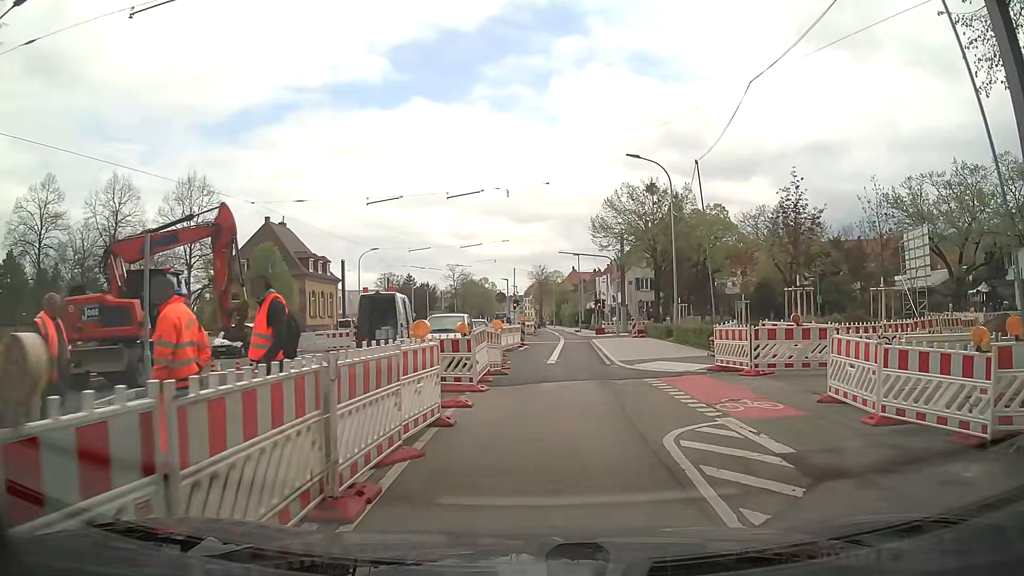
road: secondary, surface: asphalt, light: Day
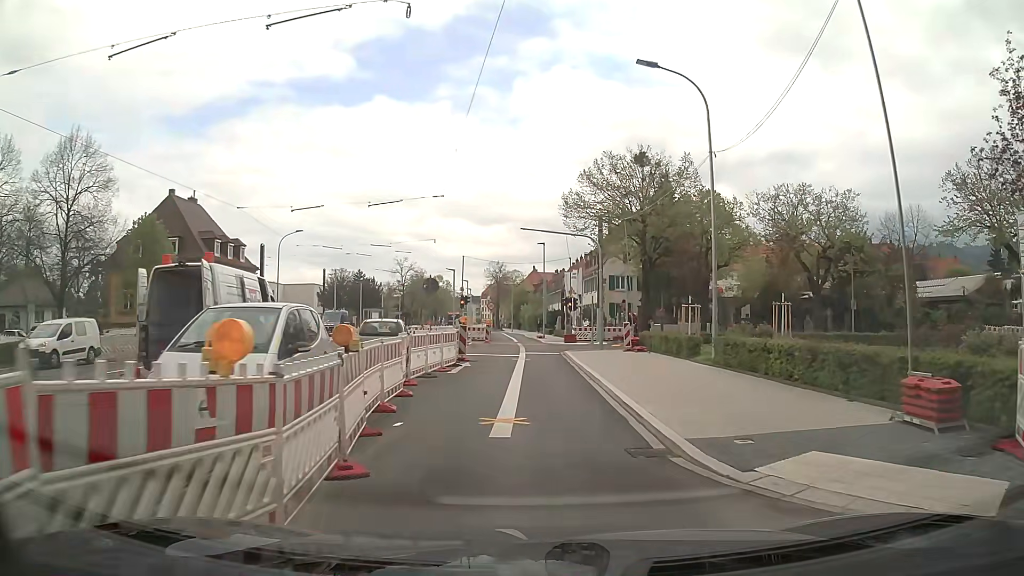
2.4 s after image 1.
(+0.3, +13.4) m; +3°
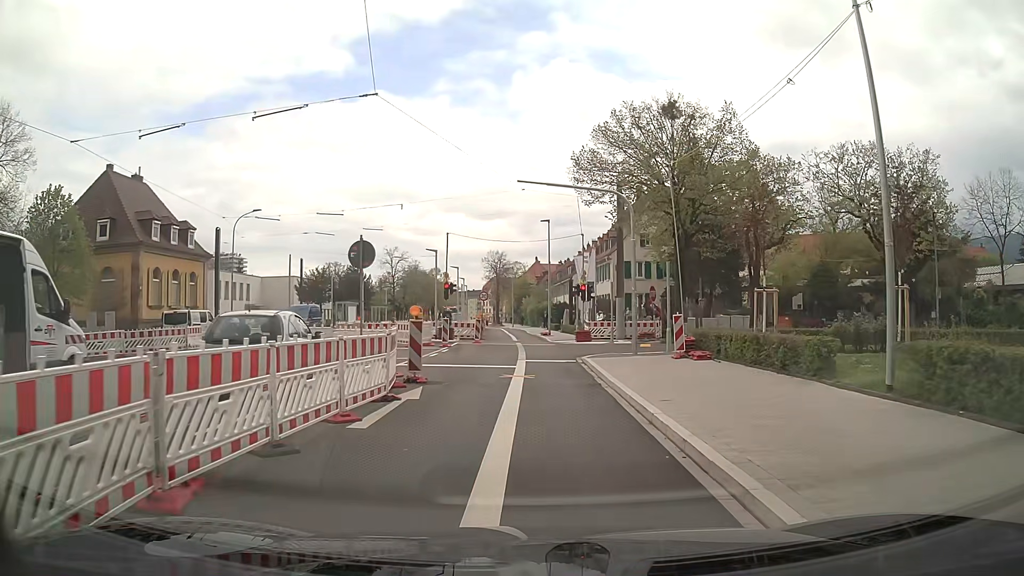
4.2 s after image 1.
(+0.2, +10.1) m; 0°
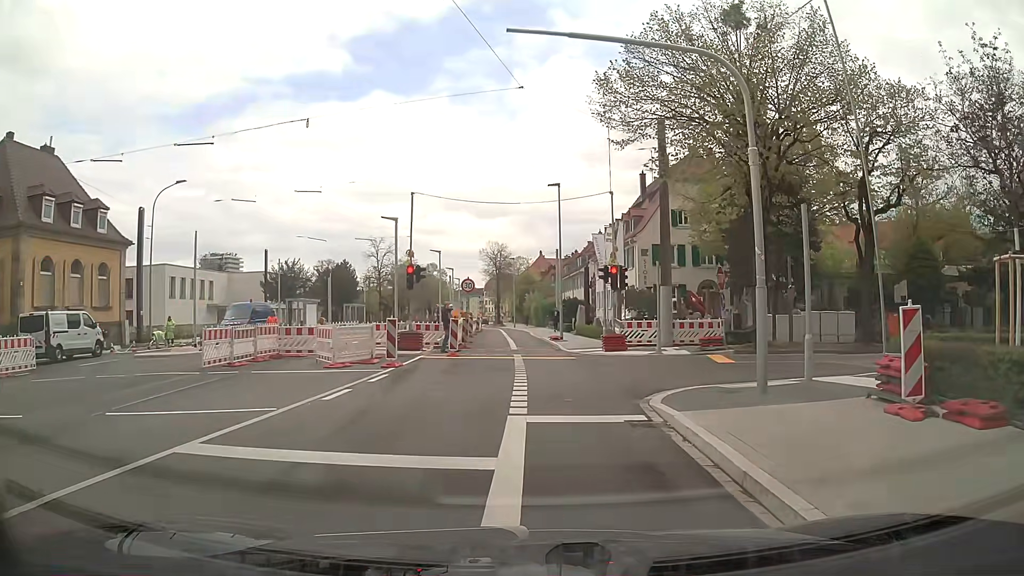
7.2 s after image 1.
(0.0, +12.3) m; 0°
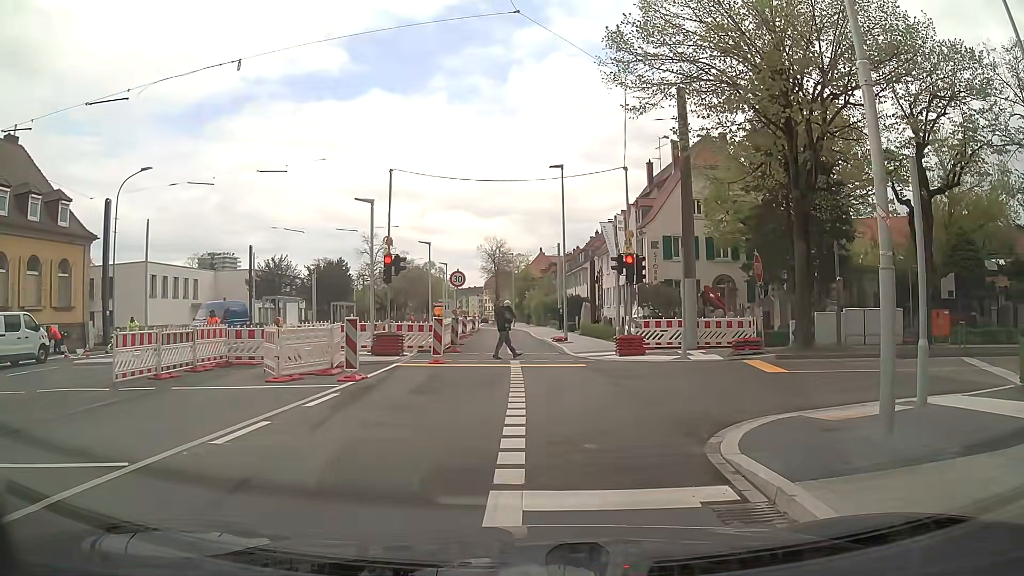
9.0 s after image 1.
(0.0, +3.8) m; -1°
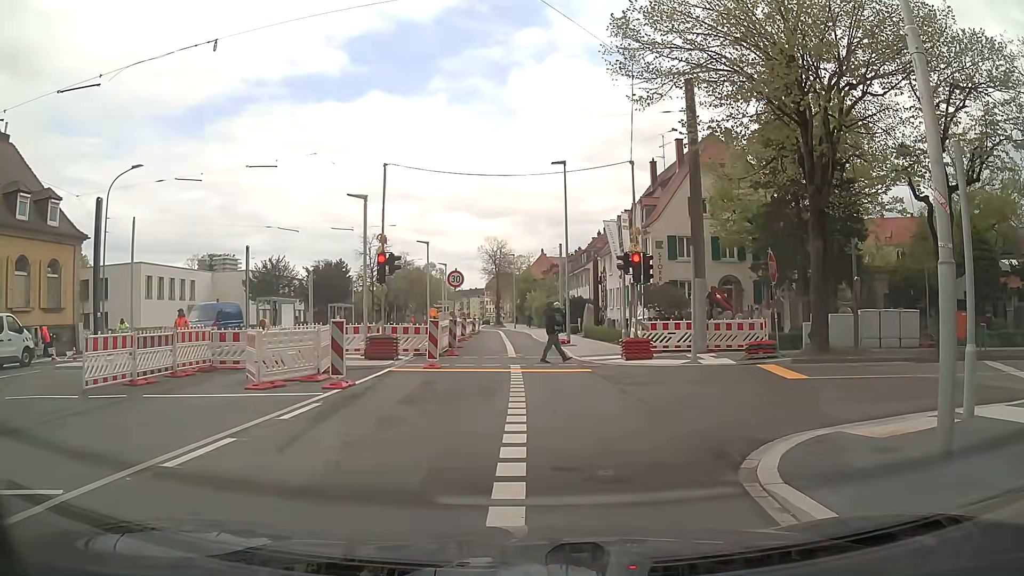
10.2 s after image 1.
(0.0, +1.0) m; 0°
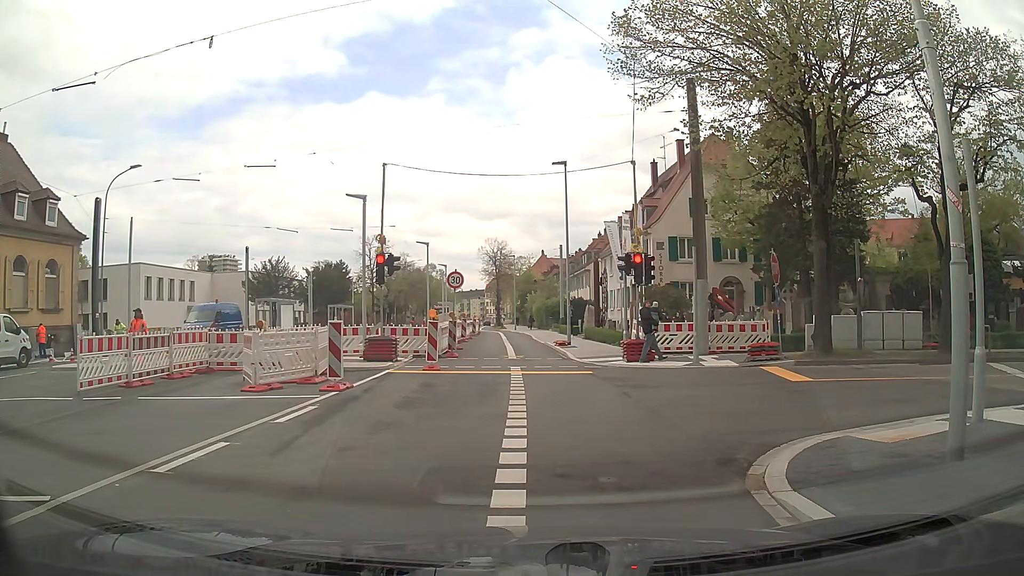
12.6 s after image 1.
(0.0, +0.3) m; 0°
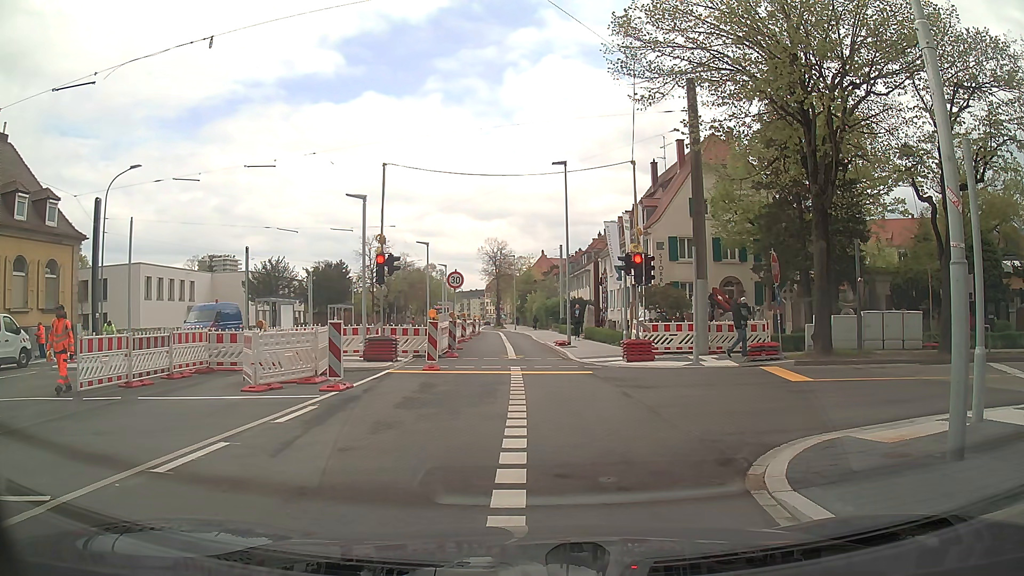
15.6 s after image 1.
(0.0, 0.0) m; 0°
(0, +10) (0, +20) (0, +30) (-1, +40) (-1, +50) (-2, +60) (-3, +70) (-4, +80) (-5, +90) (-6, +100) m
